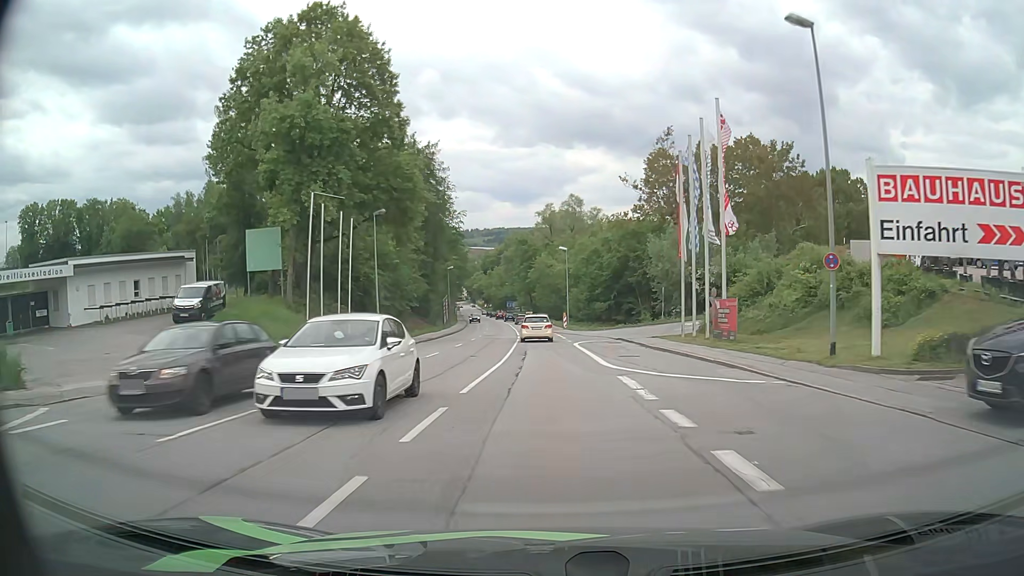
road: tertiary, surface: asphalt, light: Day
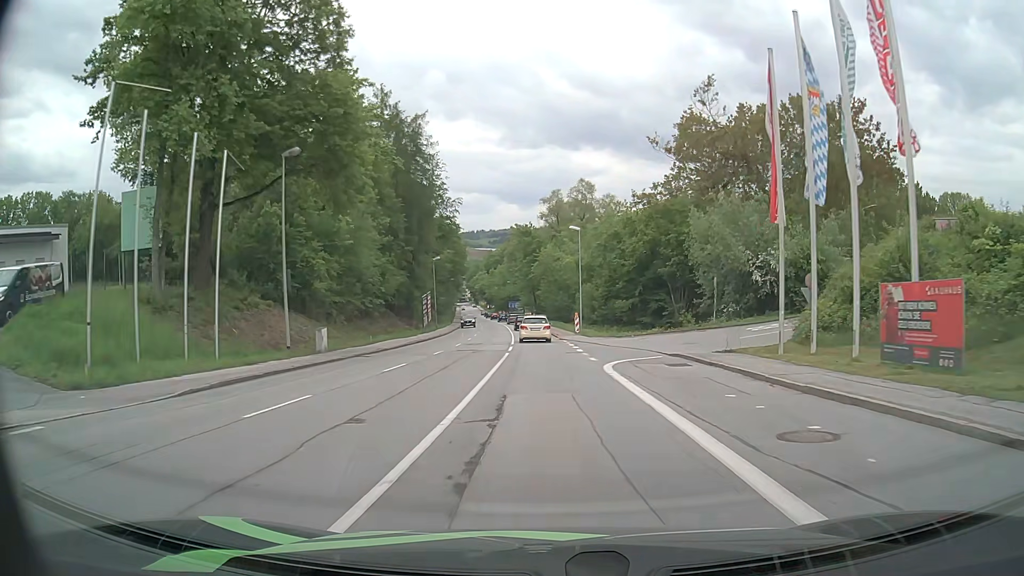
(-0.1, +16.1) m; -1°
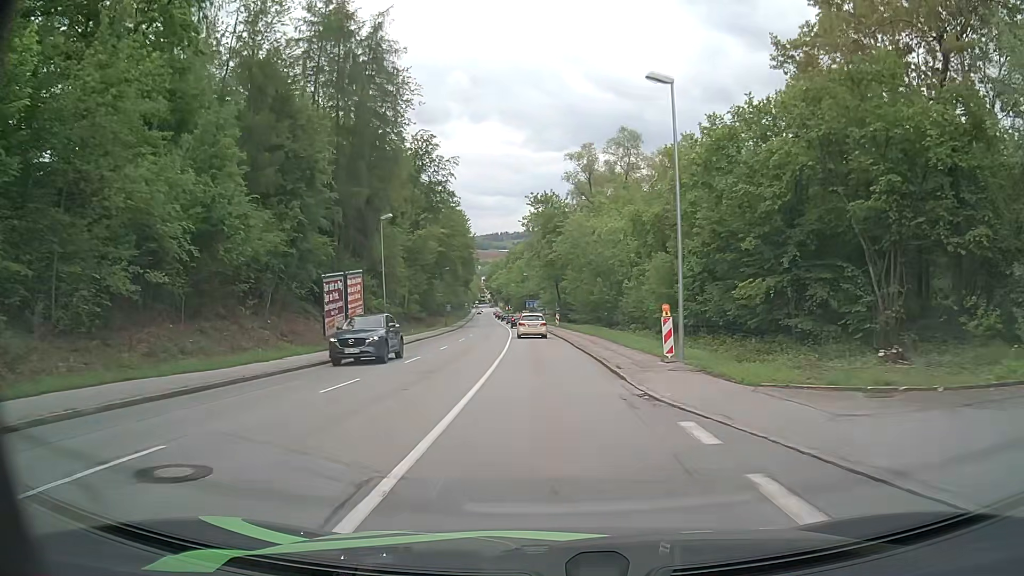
(-0.3, +32.6) m; -2°
(0, +10) (0, +20) (-1, +30) (-1, +40) (-1, +50) (-2, +60) (-3, +70) (-4, +80) (-5, +90) (-5, +100) m
